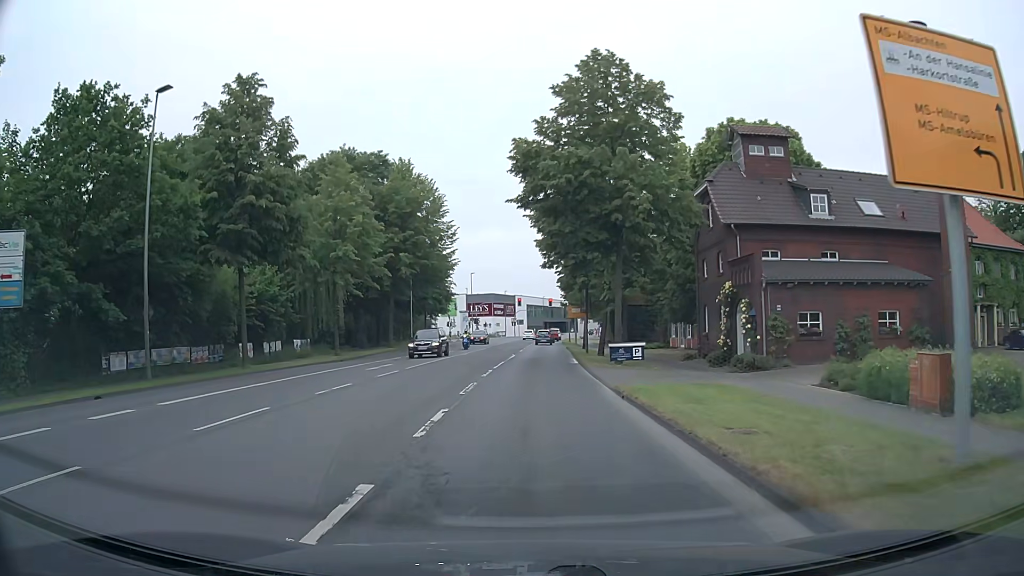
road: secondary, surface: asphalt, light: Day
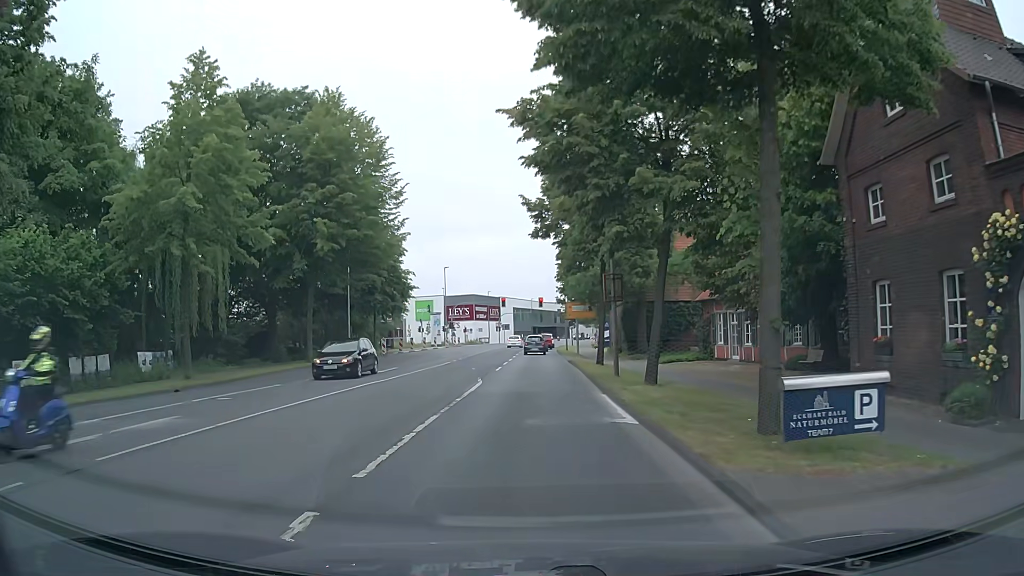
(+0.3, +18.6) m; +1°
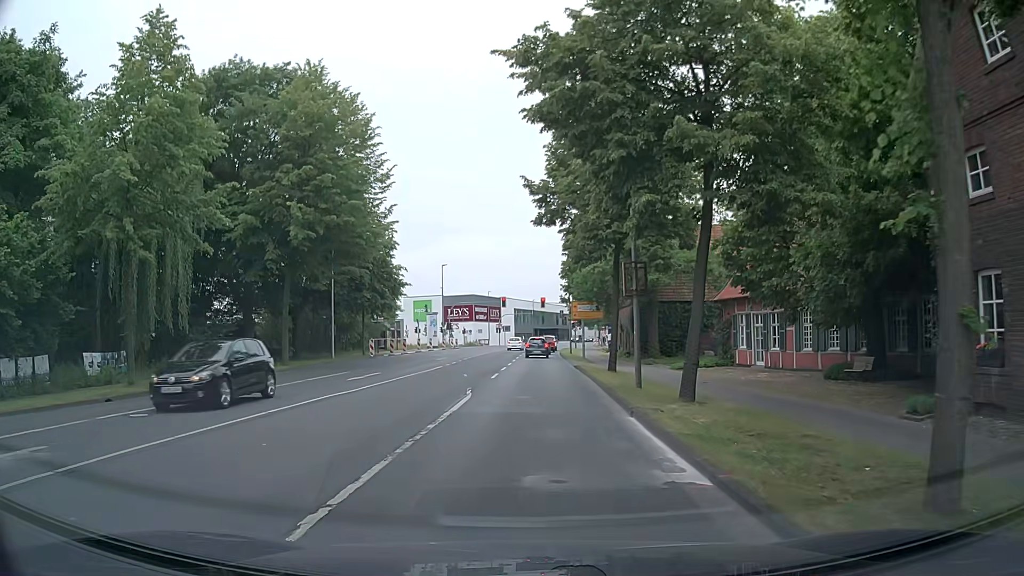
(0.0, +4.3) m; 0°
